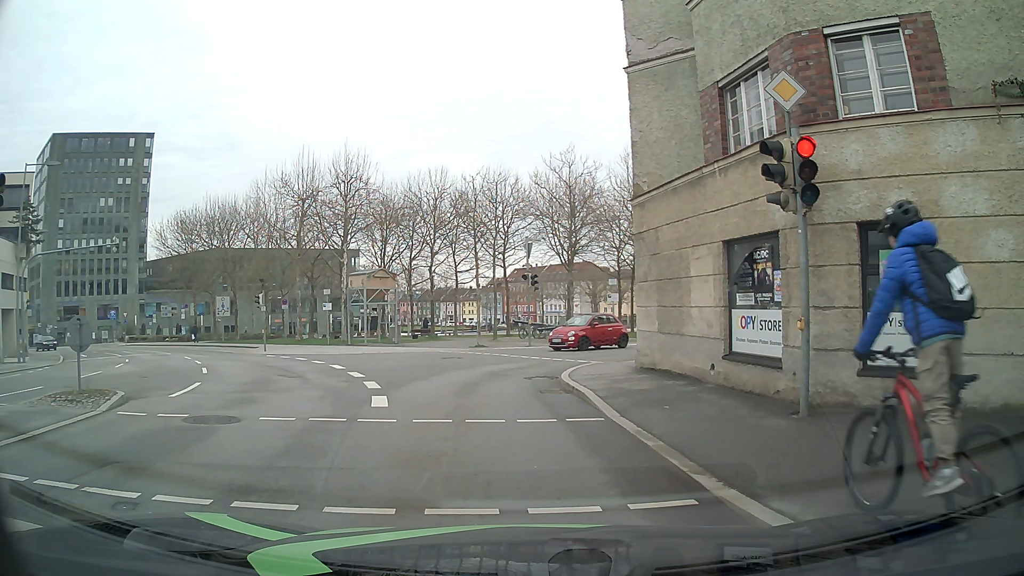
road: tertiary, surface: asphalt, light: Day
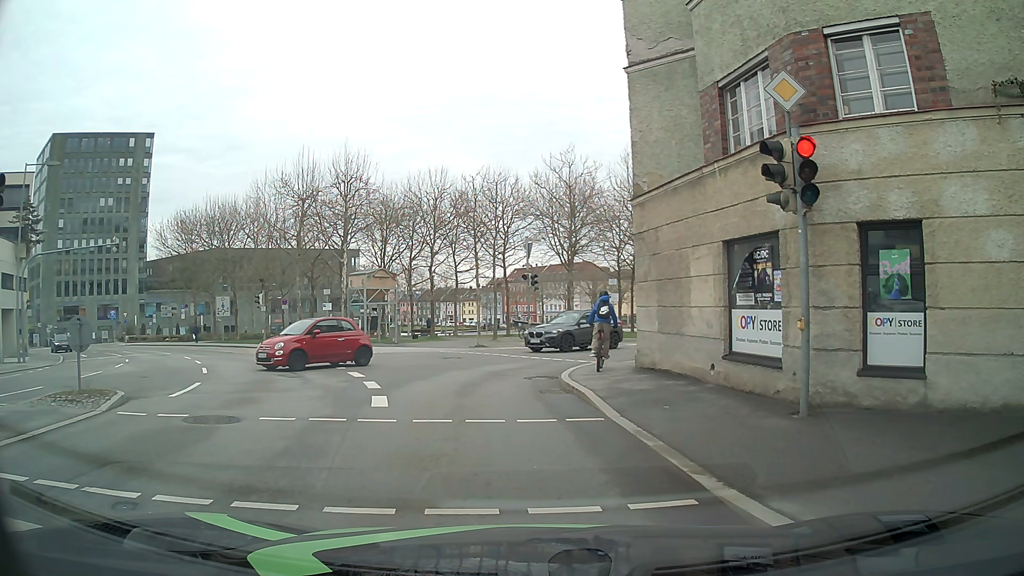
(0.0, 0.0) m; 0°
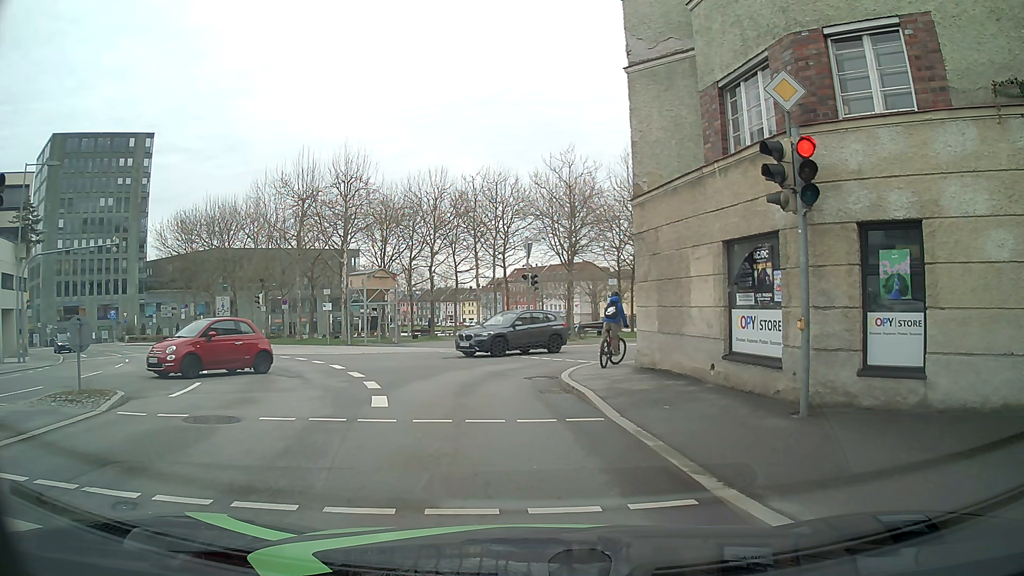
(0.0, 0.0) m; 0°
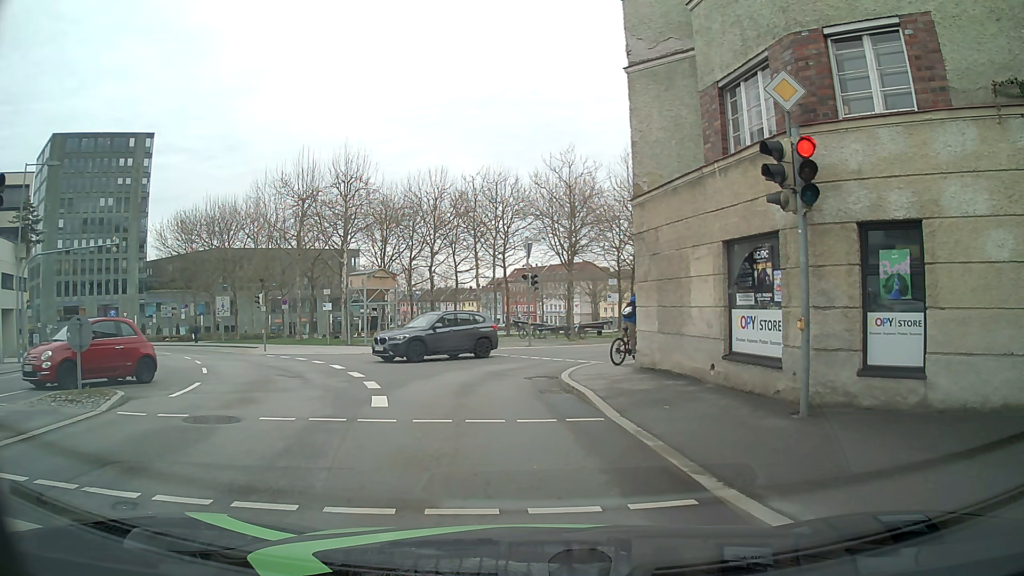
(0.0, 0.0) m; 0°
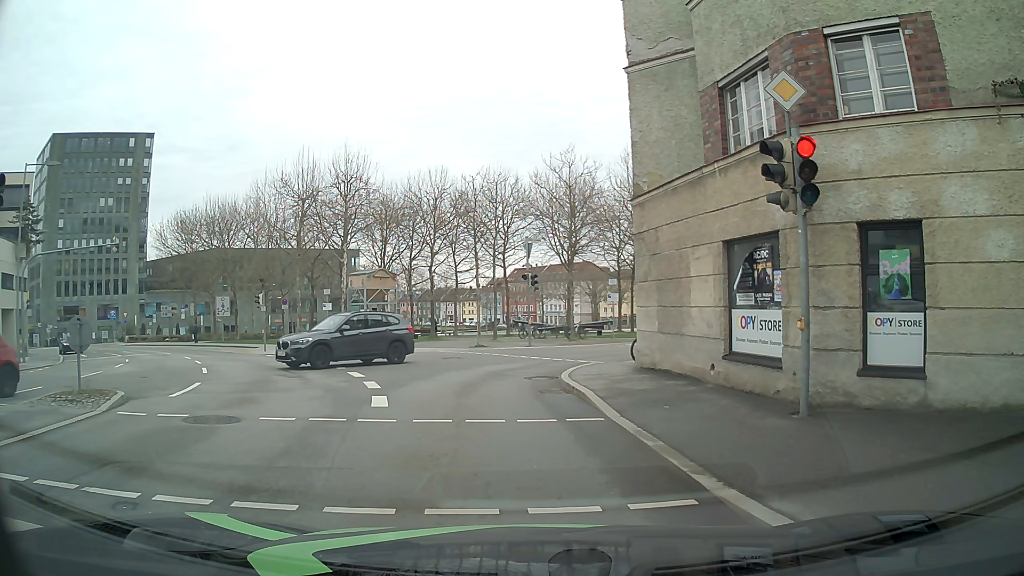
(0.0, 0.0) m; 0°
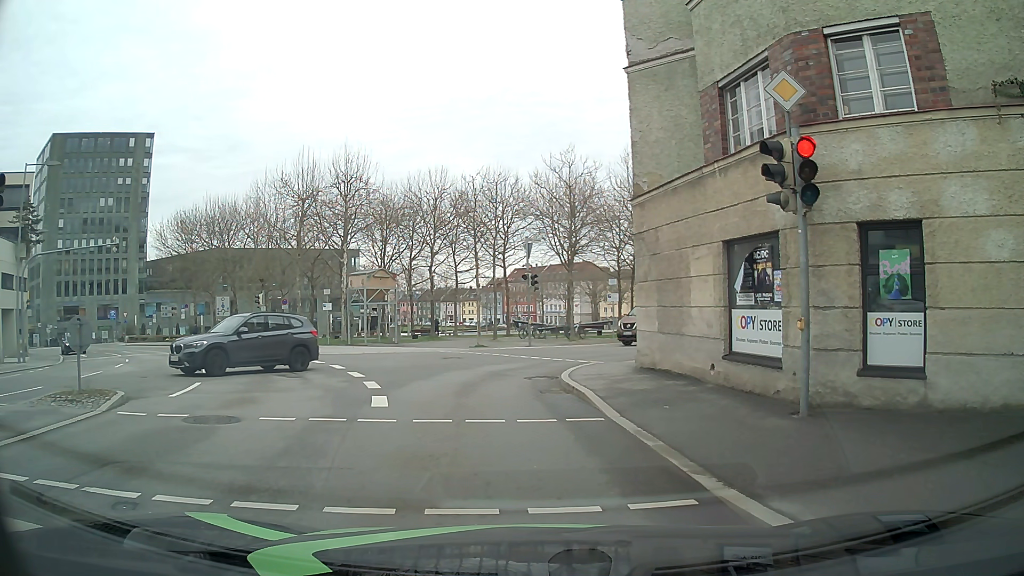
(0.0, 0.0) m; 0°
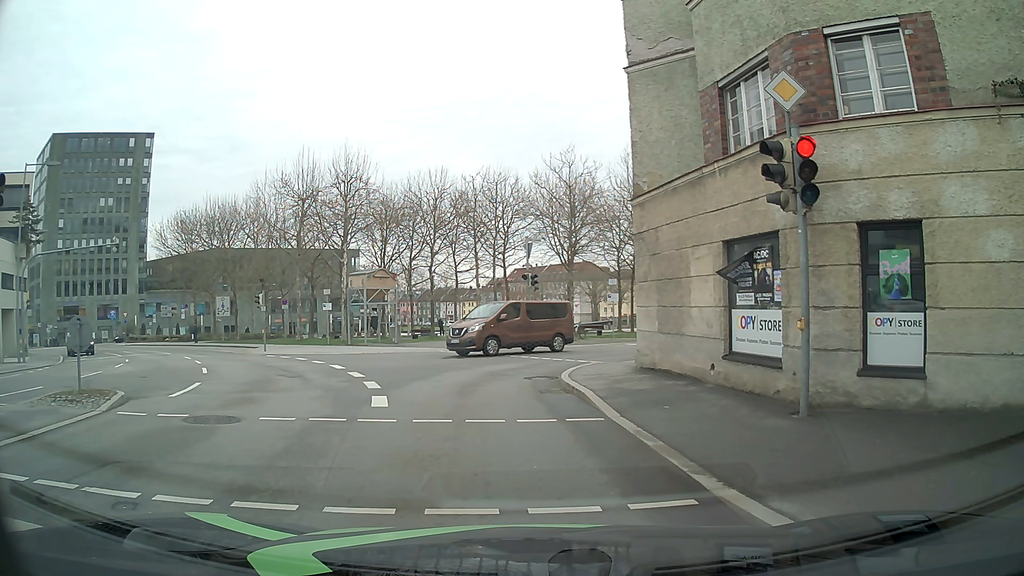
(0.0, 0.0) m; 0°
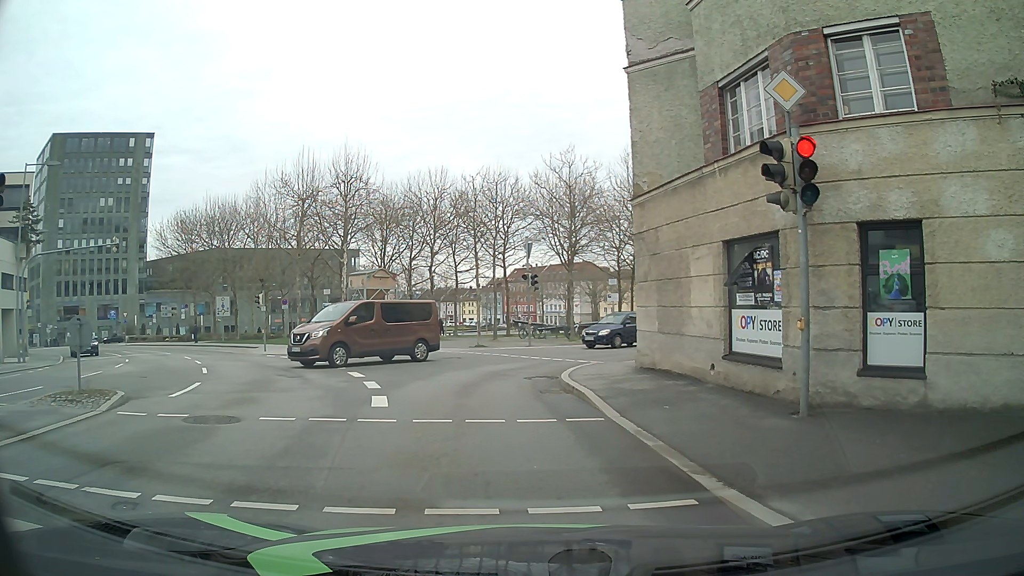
(0.0, 0.0) m; 0°
(-1, +10) (-2, +20) (+3, +28) (+10, +35) (+17, +43) (+24, +50) (+31, +57) (+38, +64) (+45, +72) (+51, +79) m
